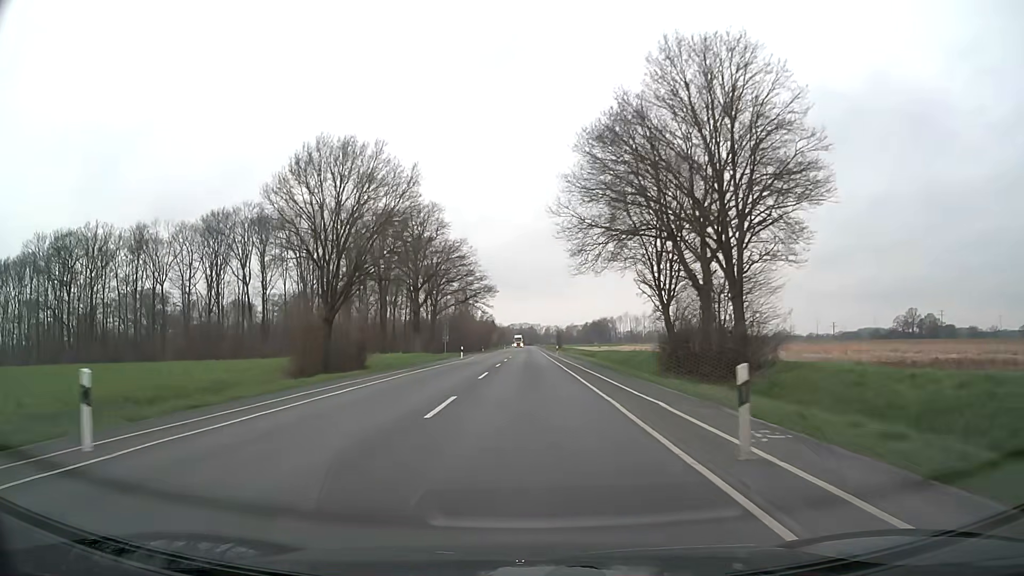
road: secondary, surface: asphalt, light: Day
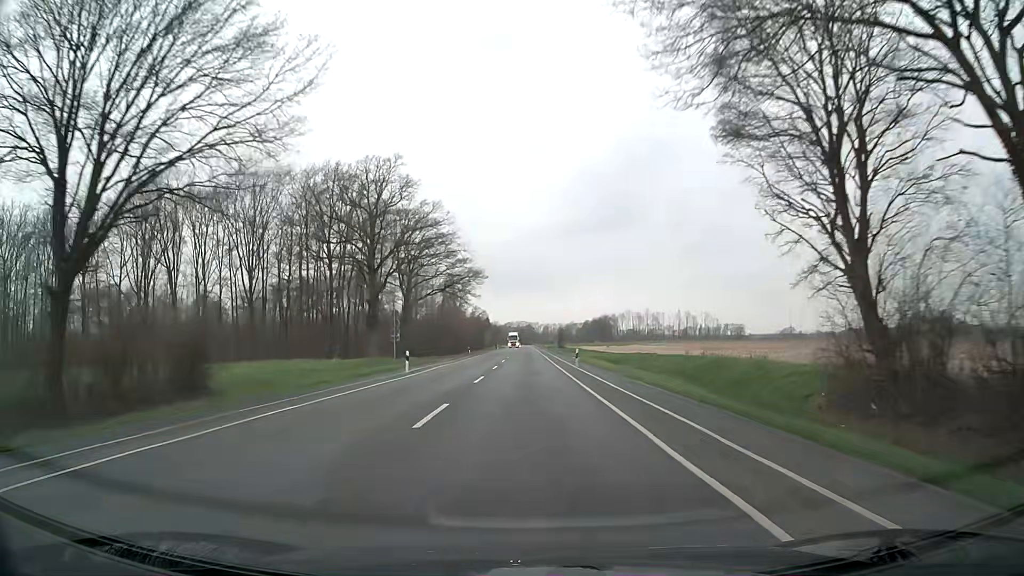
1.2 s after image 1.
(0.0, +25.2) m; 0°
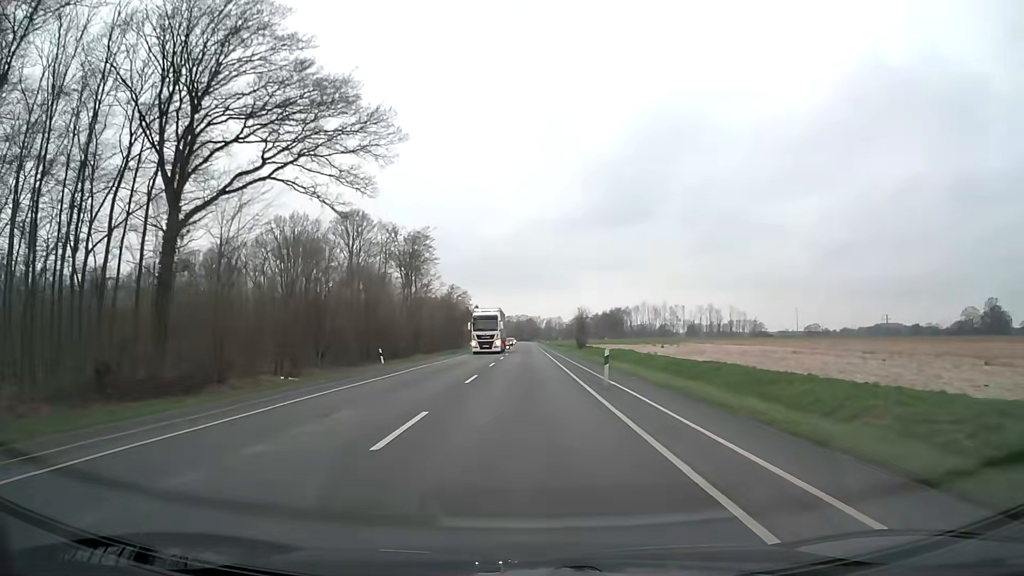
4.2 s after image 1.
(+0.1, +62.9) m; 0°
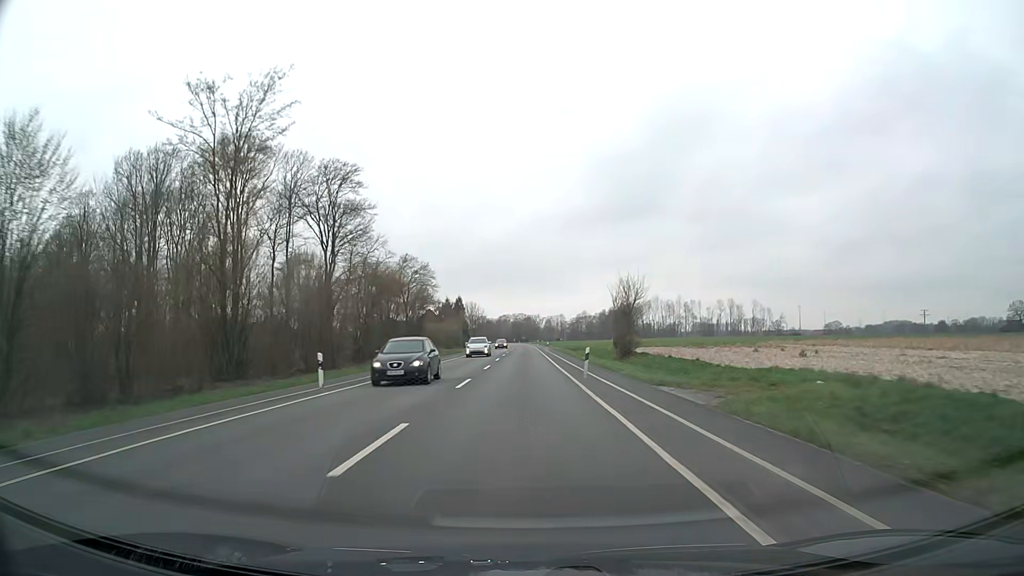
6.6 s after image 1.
(+0.1, +50.2) m; 0°
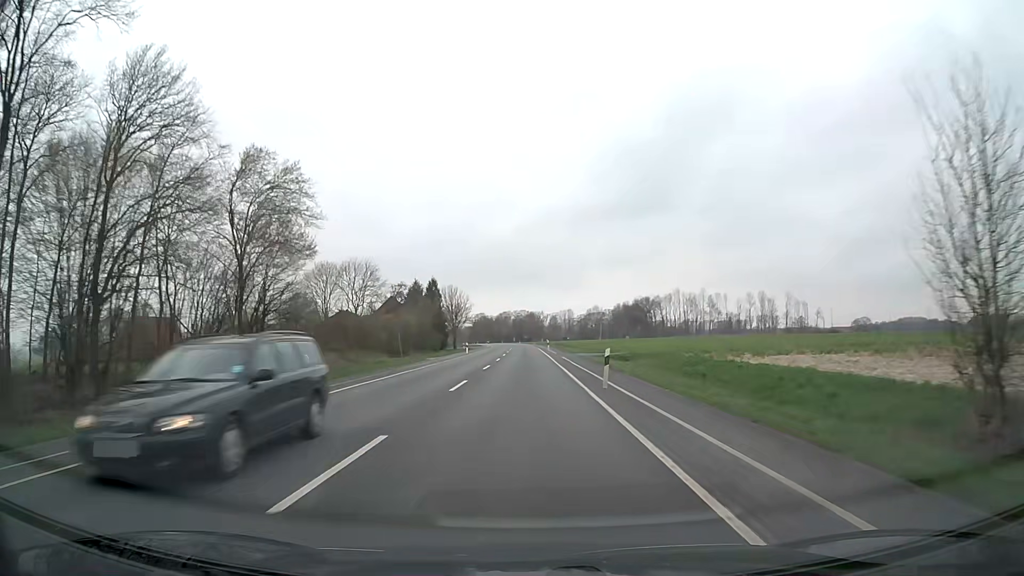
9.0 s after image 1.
(-0.1, +50.1) m; 0°
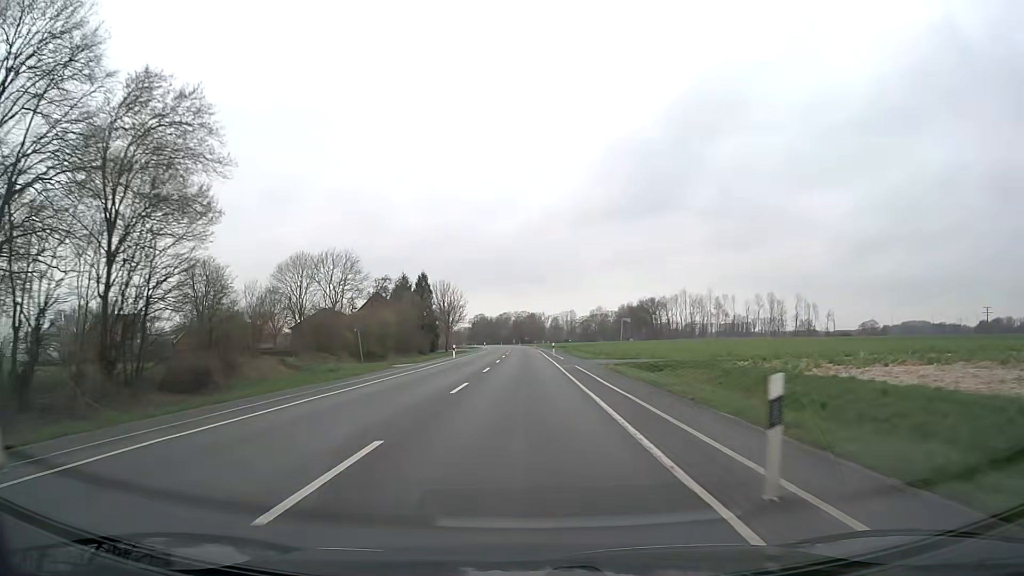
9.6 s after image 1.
(0.0, +12.5) m; 0°
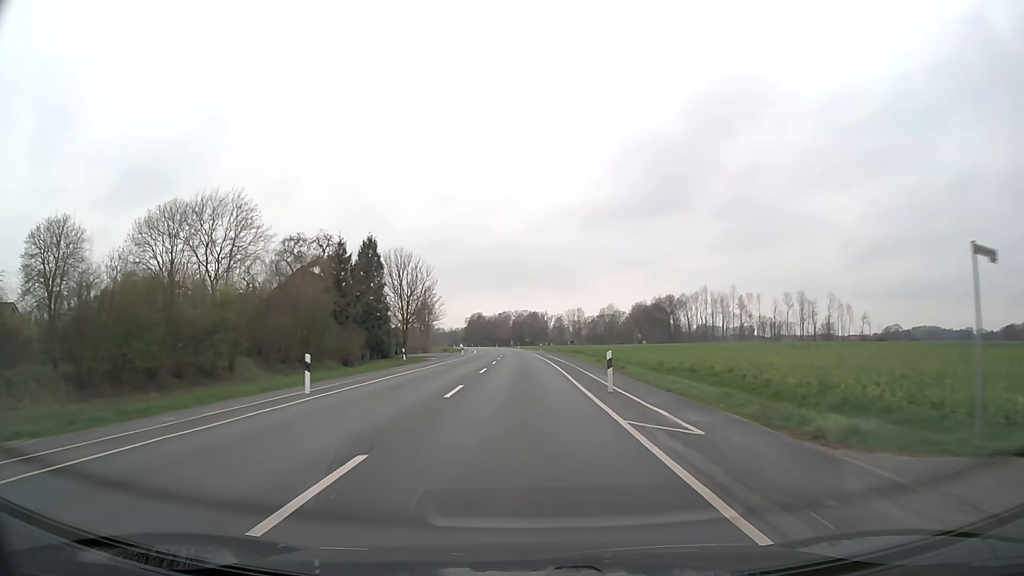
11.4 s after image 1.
(0.0, +37.5) m; 0°
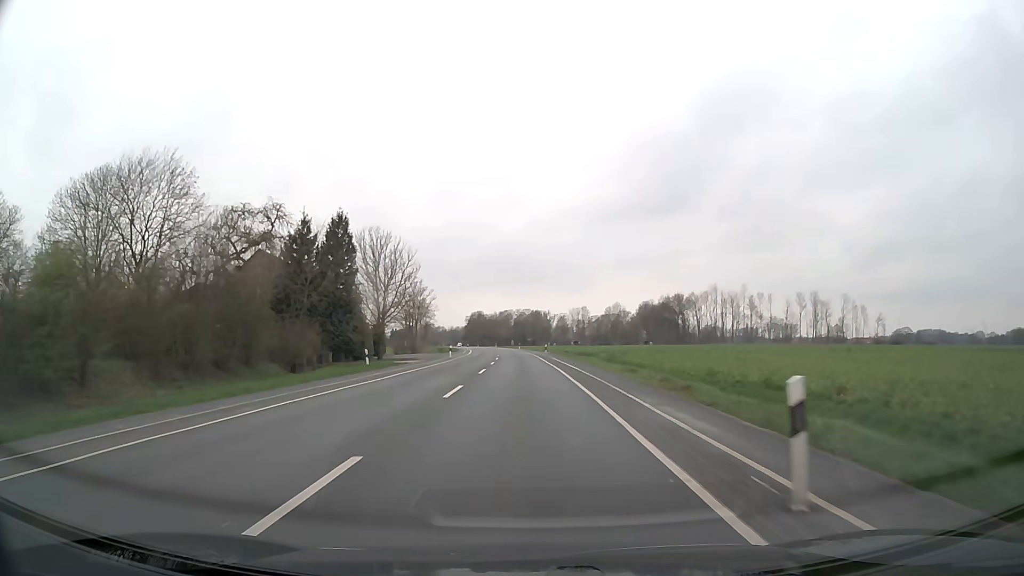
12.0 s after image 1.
(0.0, +12.5) m; 0°
(0, +10) (0, +20) (0, +30) (0, +40) (-1, +50) (-1, +60) (-2, +70) (-2, +80) (-3, +90) (-3, +100) m
